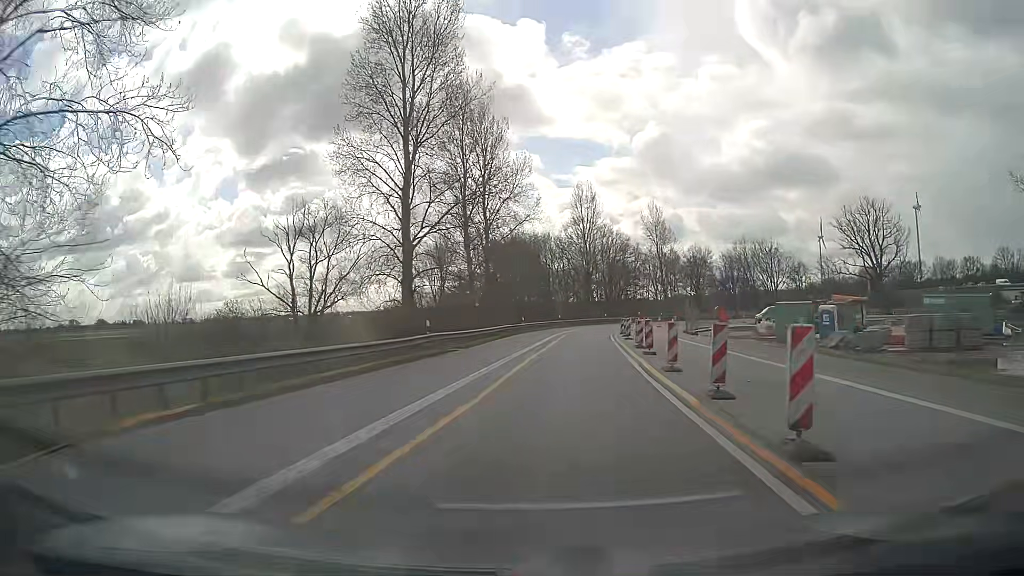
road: motorway_link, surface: asphalt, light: Day
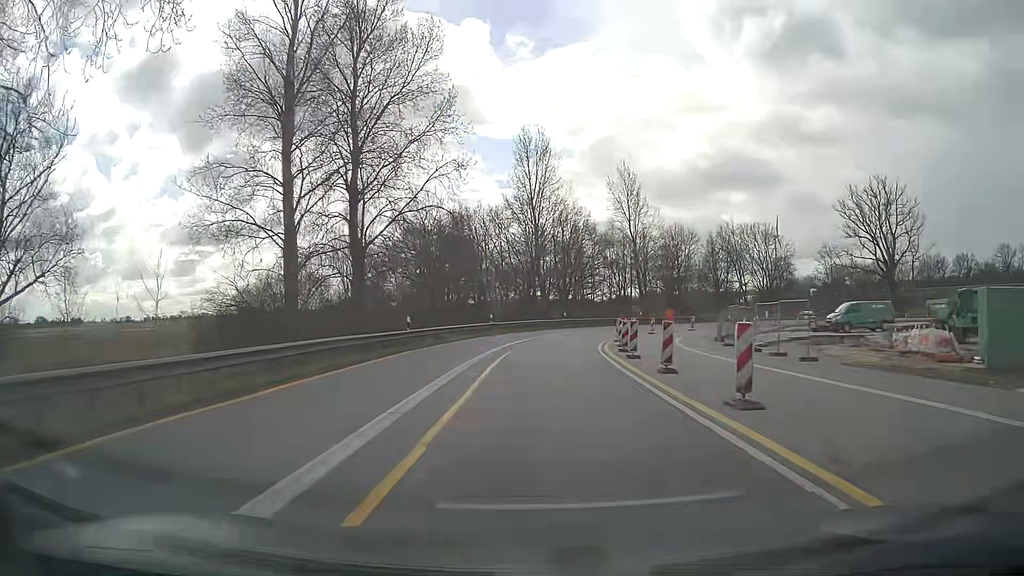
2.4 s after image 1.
(+1.8, +32.1) m; +5°
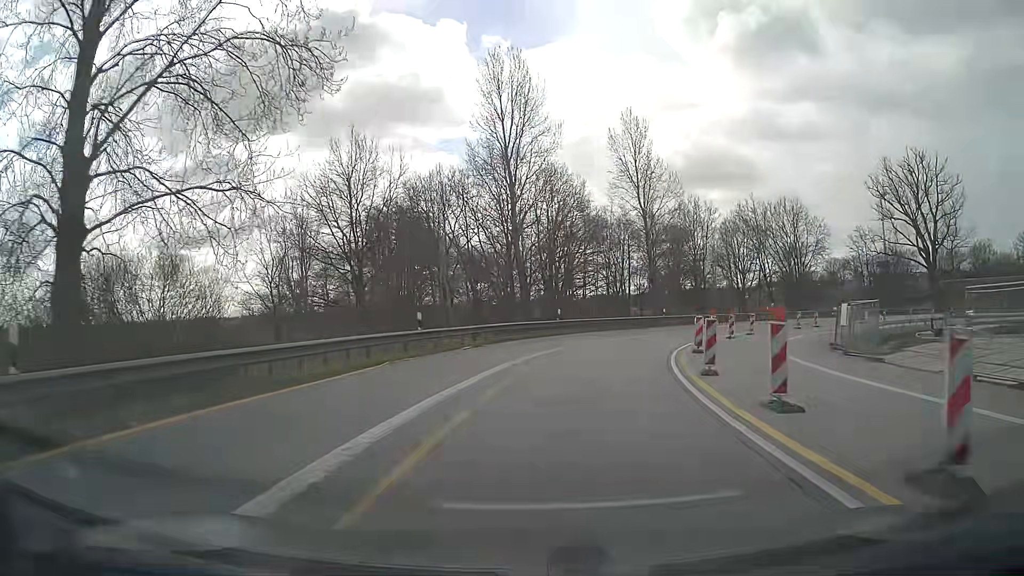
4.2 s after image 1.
(+0.3, +22.4) m; +2°
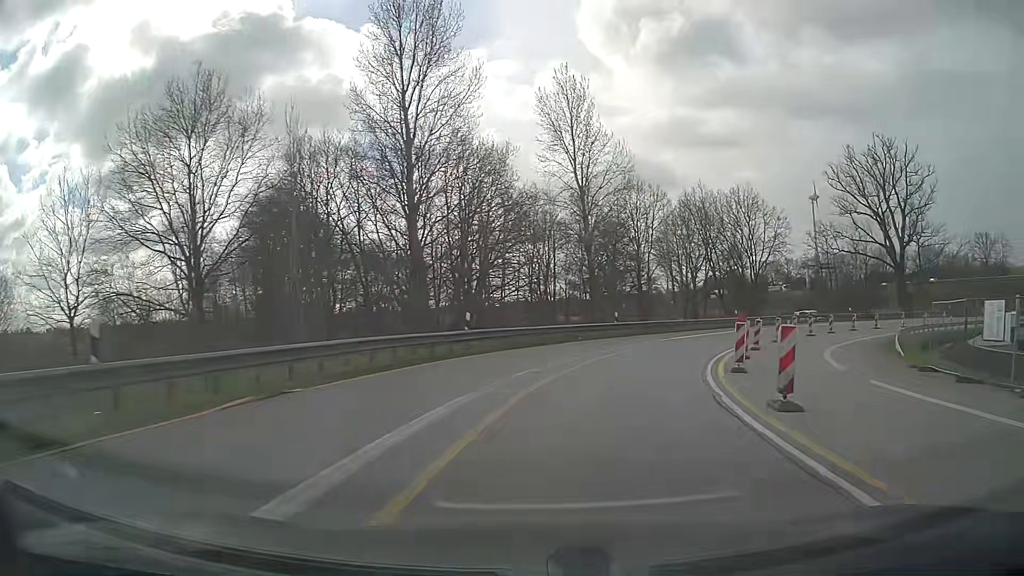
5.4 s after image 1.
(+0.6, +14.1) m; +6°
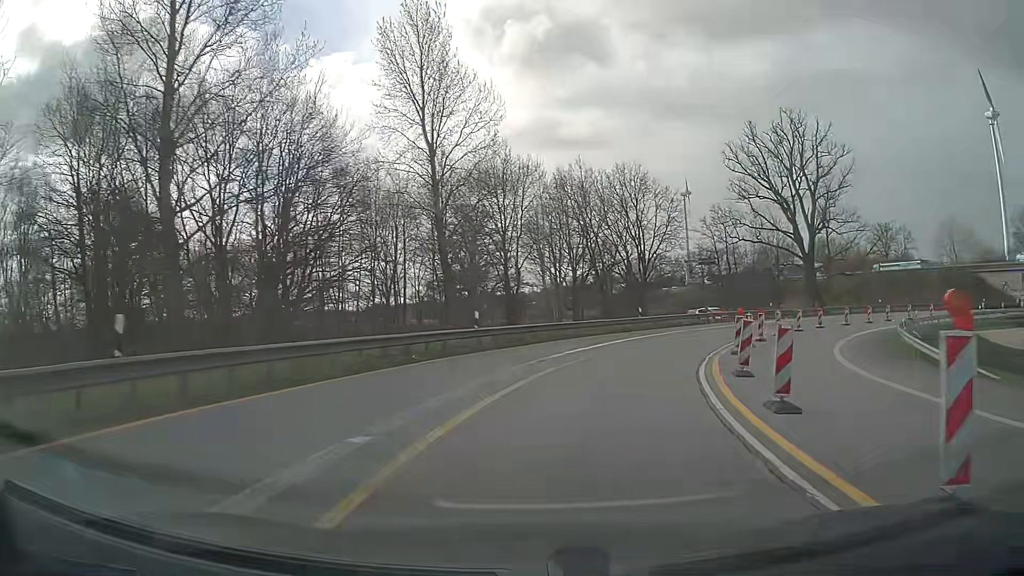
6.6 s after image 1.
(+1.6, +13.8) m; +13°
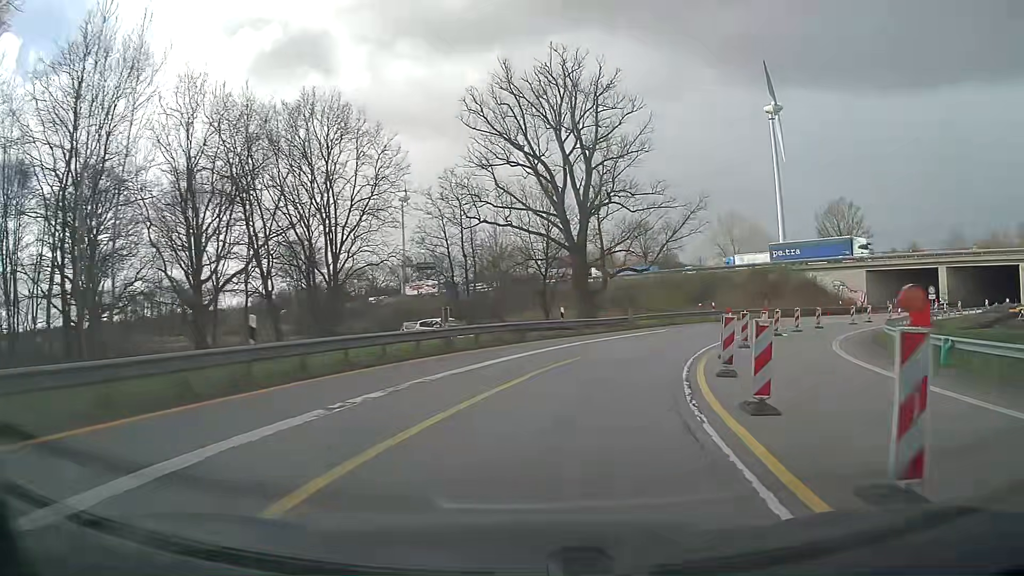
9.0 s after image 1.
(+5.7, +26.9) m; +24°
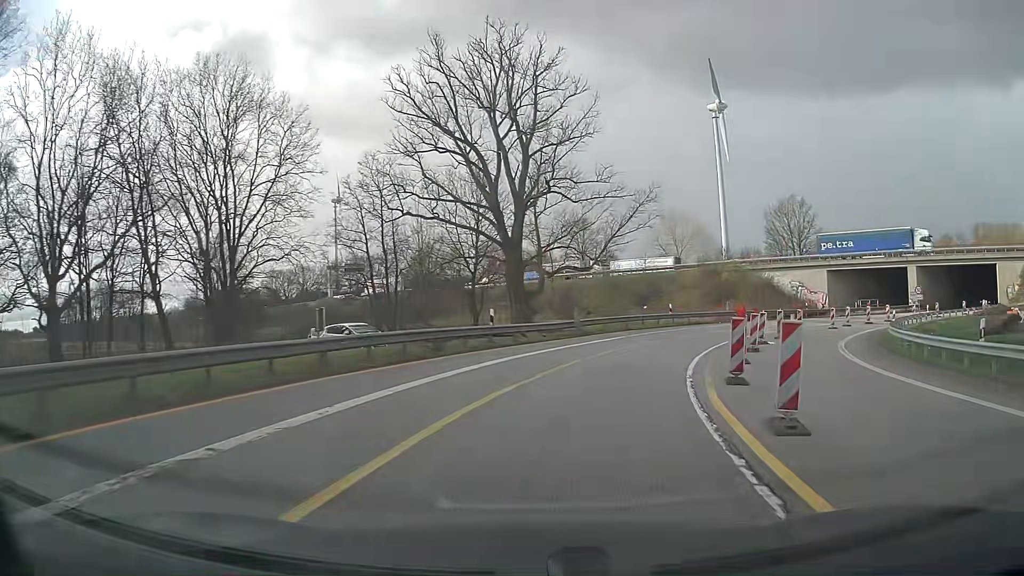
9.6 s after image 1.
(+0.3, +6.9) m; +5°
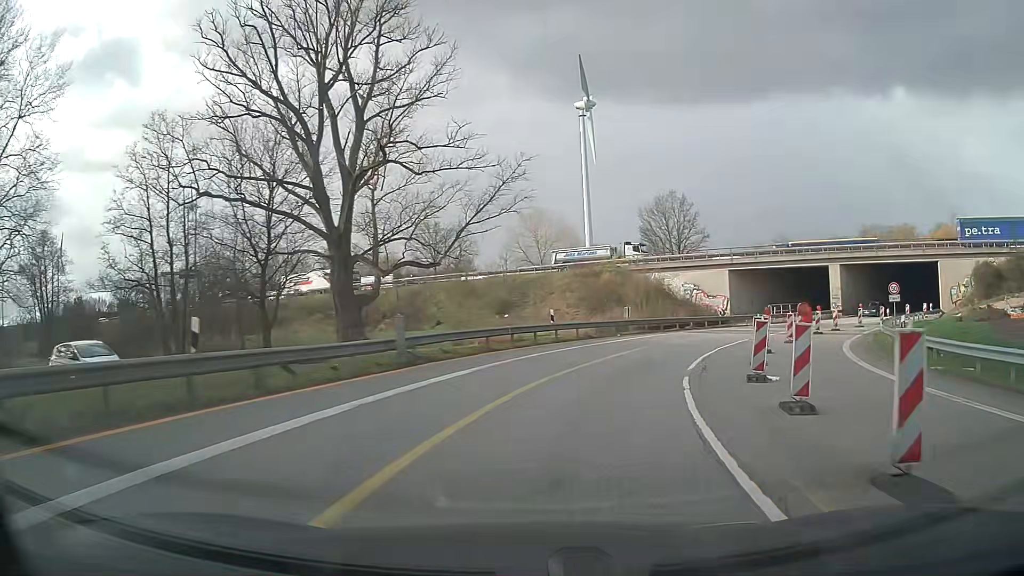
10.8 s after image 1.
(+1.4, +13.6) m; +12°
(+1, +10) (+3, +20) (+8, +29) (+13, +37) (+20, +44) (+27, +51) (+35, +57) (+43, +63) (+51, +69) (+59, +75) m
